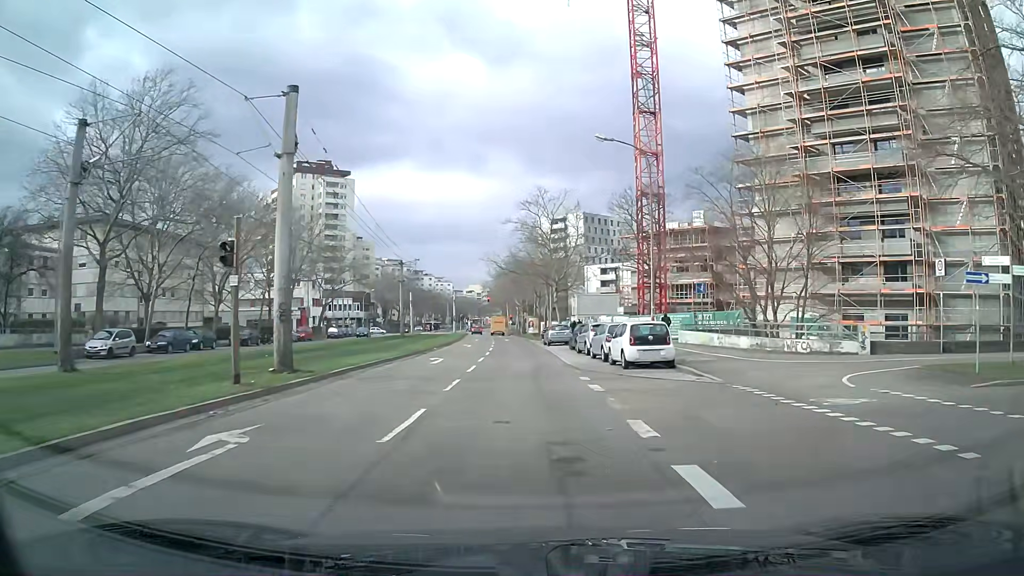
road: tertiary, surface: asphalt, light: Day
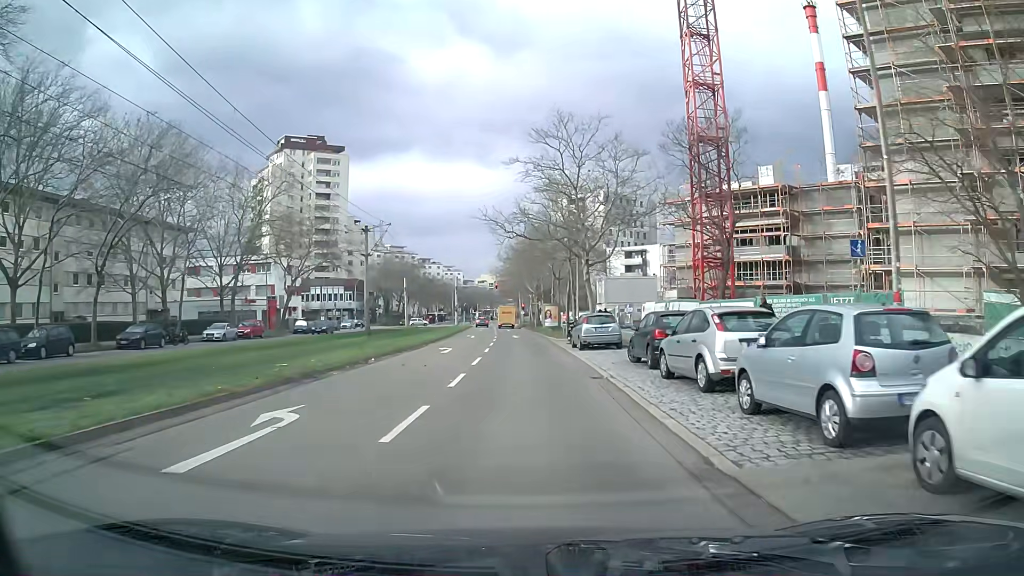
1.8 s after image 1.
(-0.1, +18.6) m; -1°
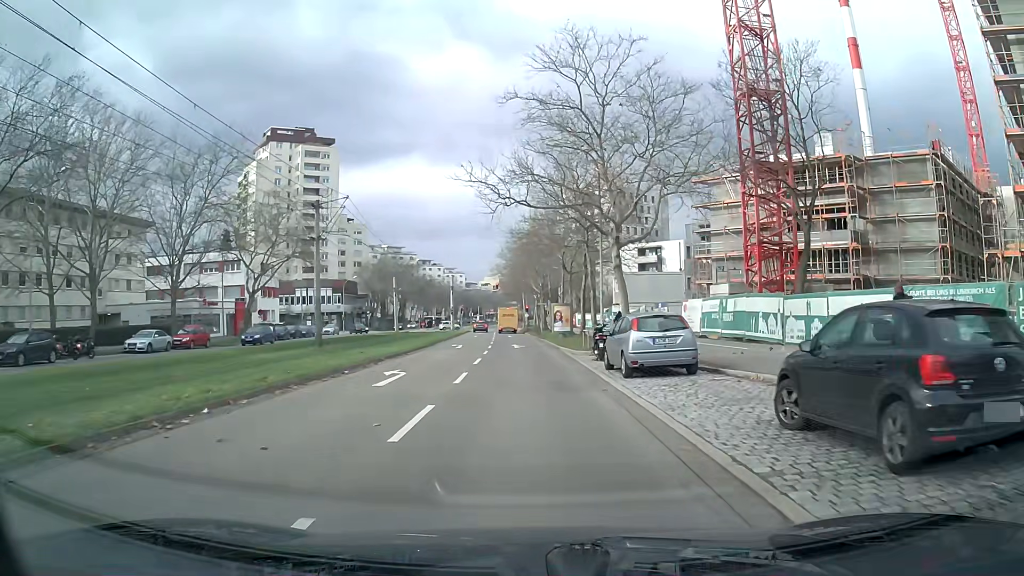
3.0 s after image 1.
(0.0, +11.6) m; 0°
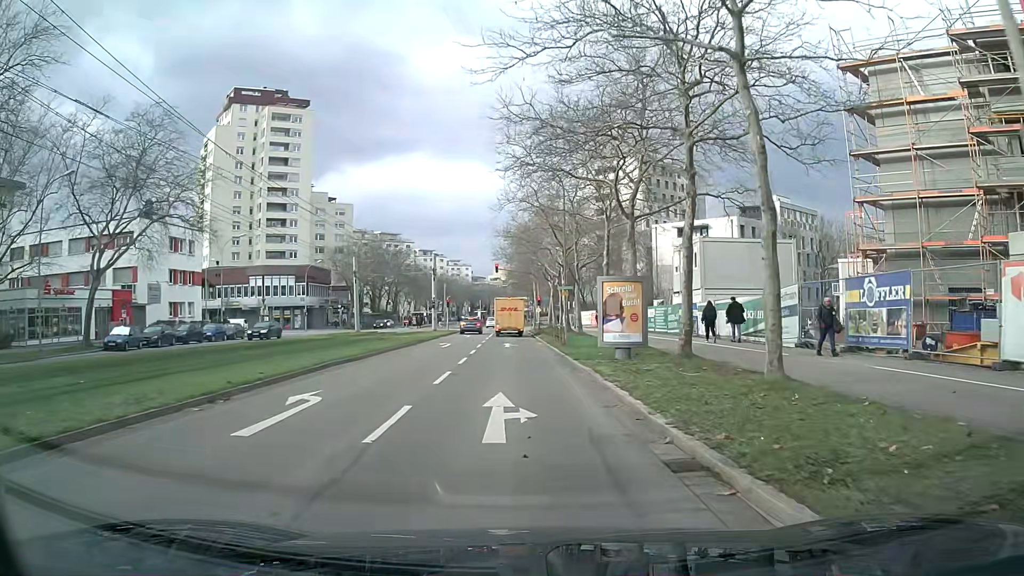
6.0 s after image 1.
(-0.1, +26.4) m; 0°
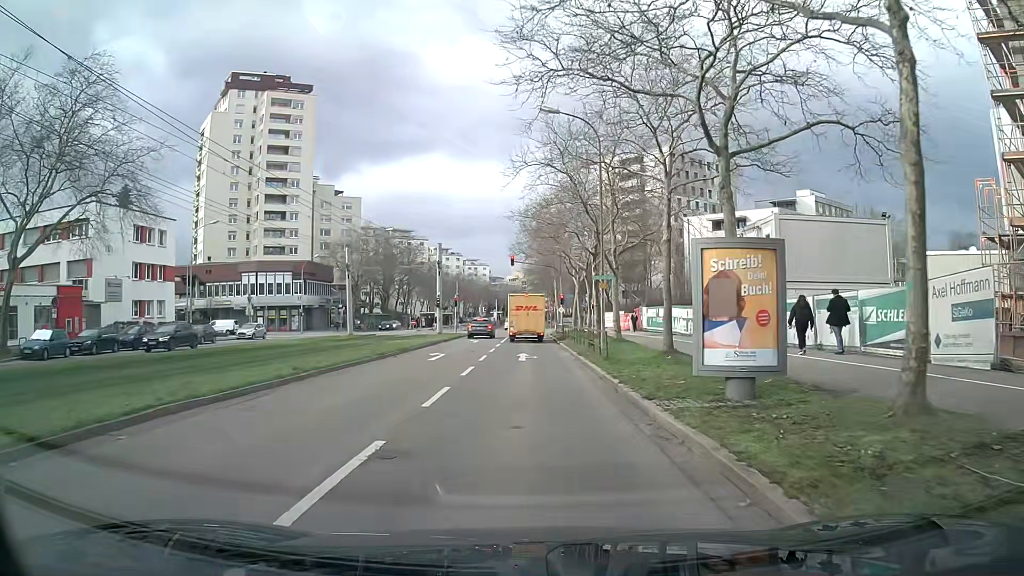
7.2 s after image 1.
(-0.1, +9.5) m; -2°
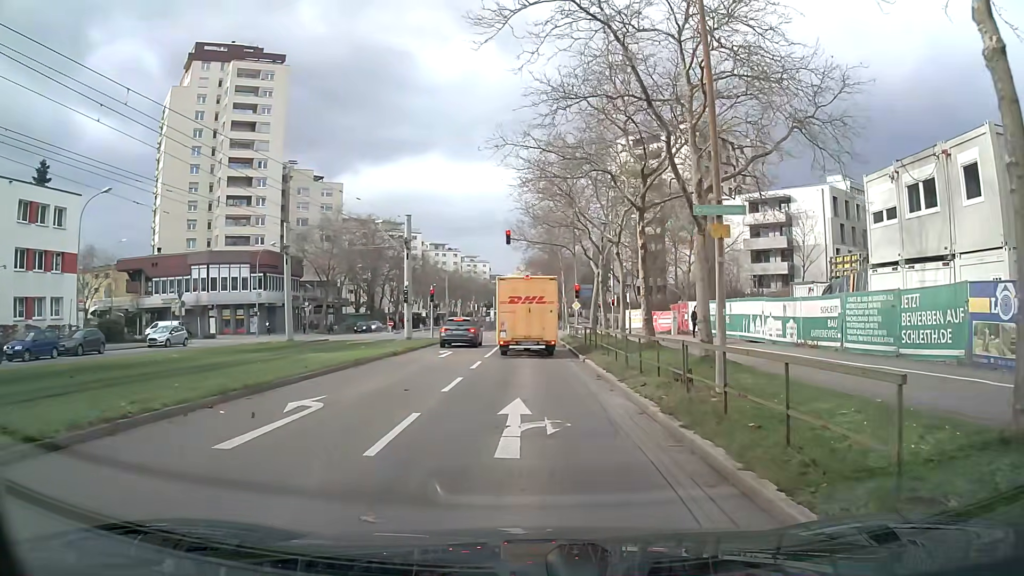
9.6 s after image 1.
(-0.2, +15.3) m; -2°
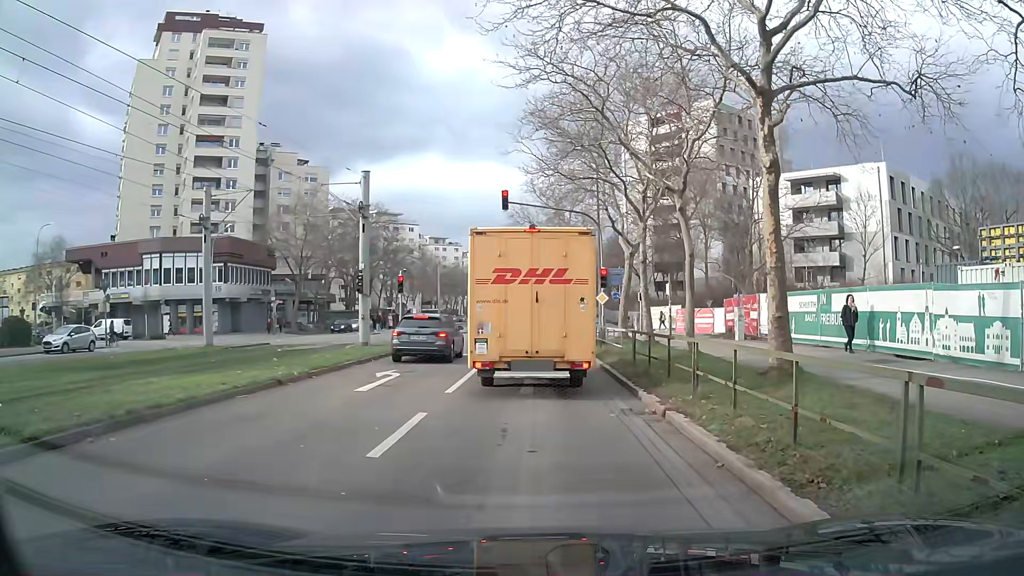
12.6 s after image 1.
(+0.1, +11.7) m; 0°
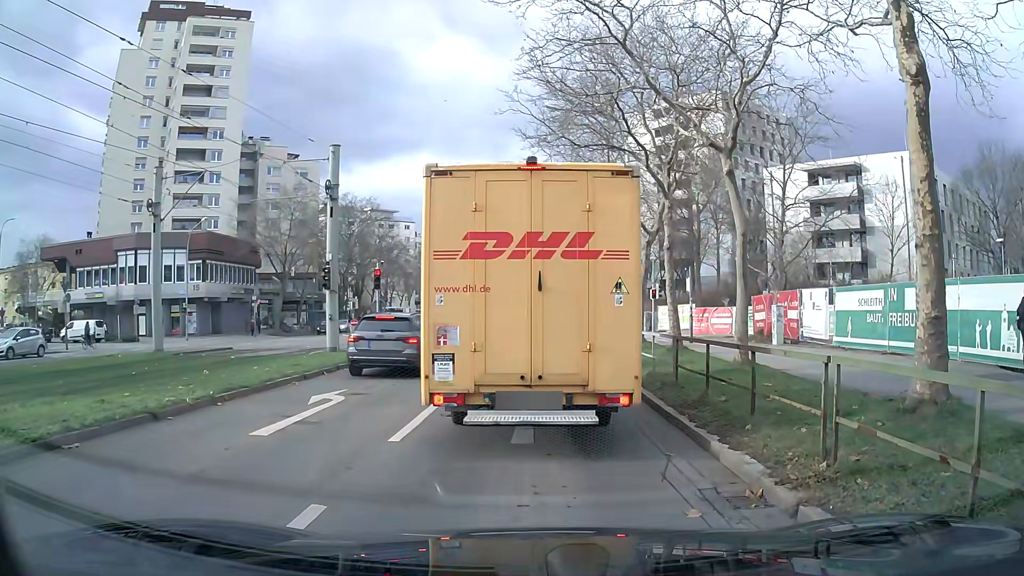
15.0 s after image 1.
(0.0, +4.5) m; +1°
